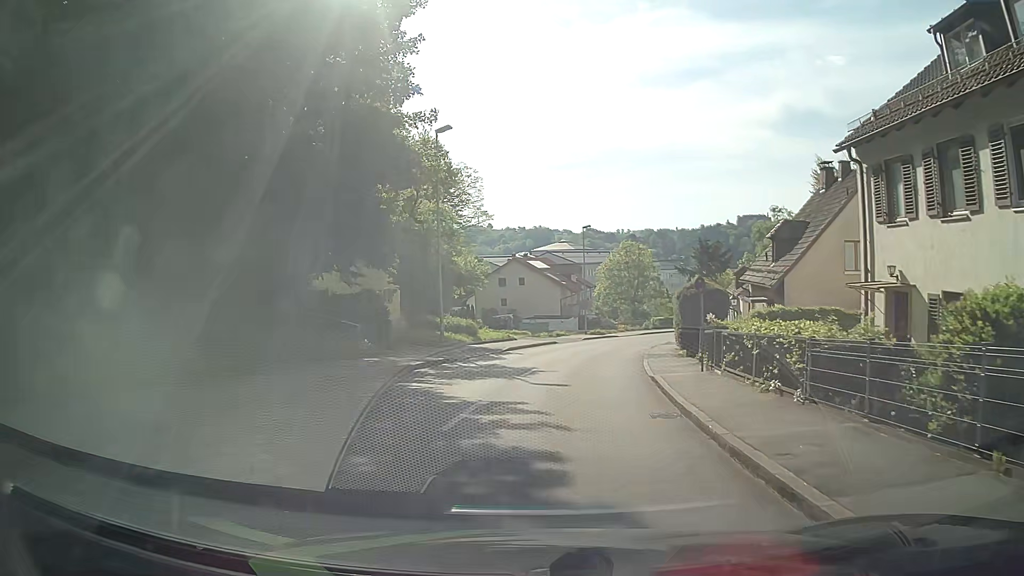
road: tertiary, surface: asphalt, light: Day
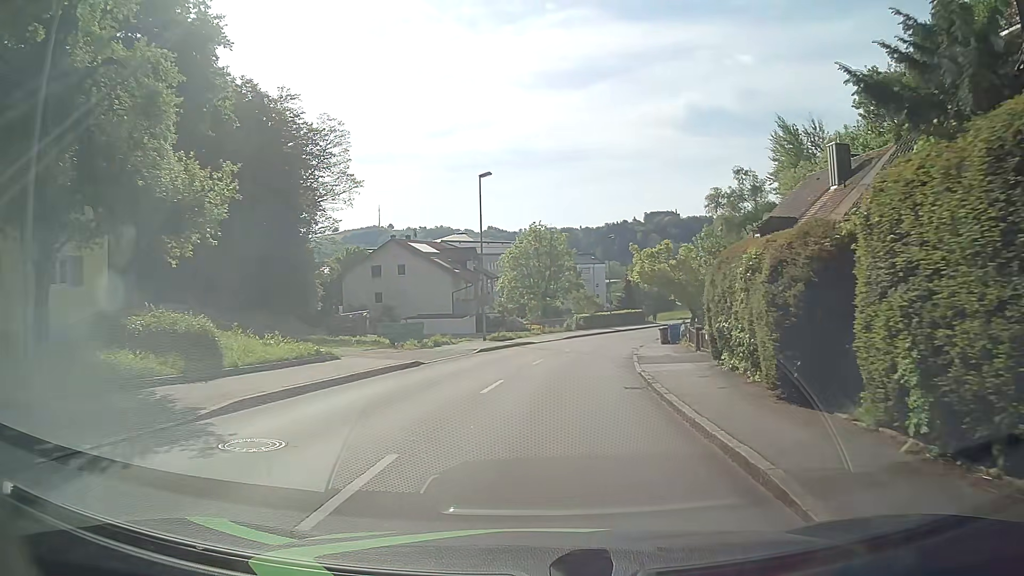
(+1.8, +22.2) m; +9°
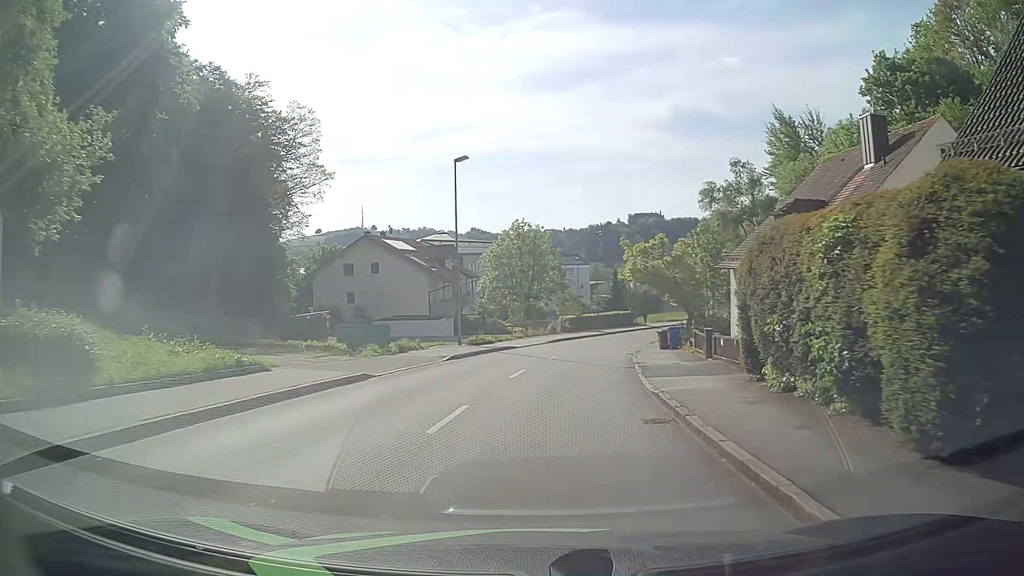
(0.0, +4.5) m; +1°
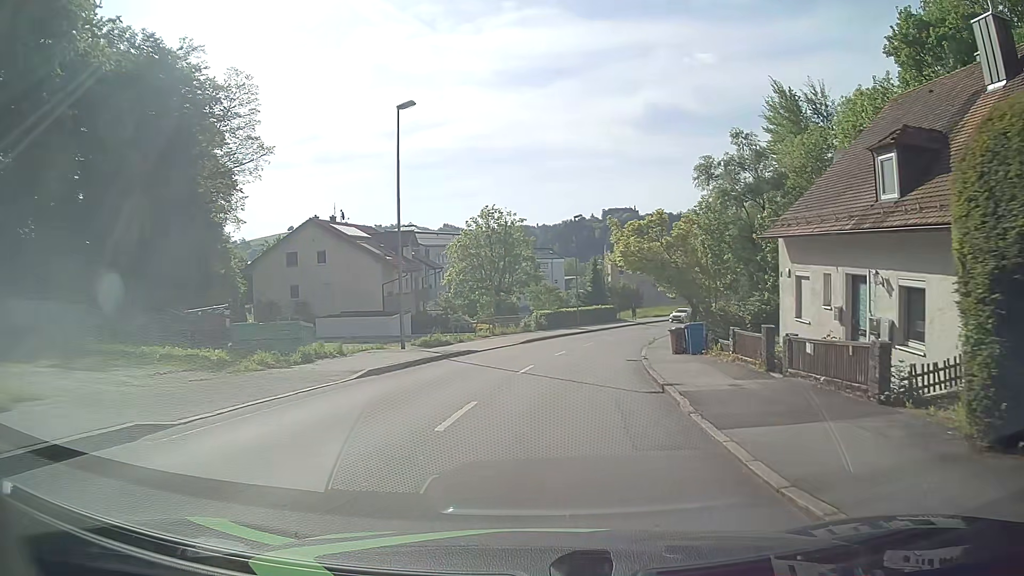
(+0.3, +8.9) m; +3°
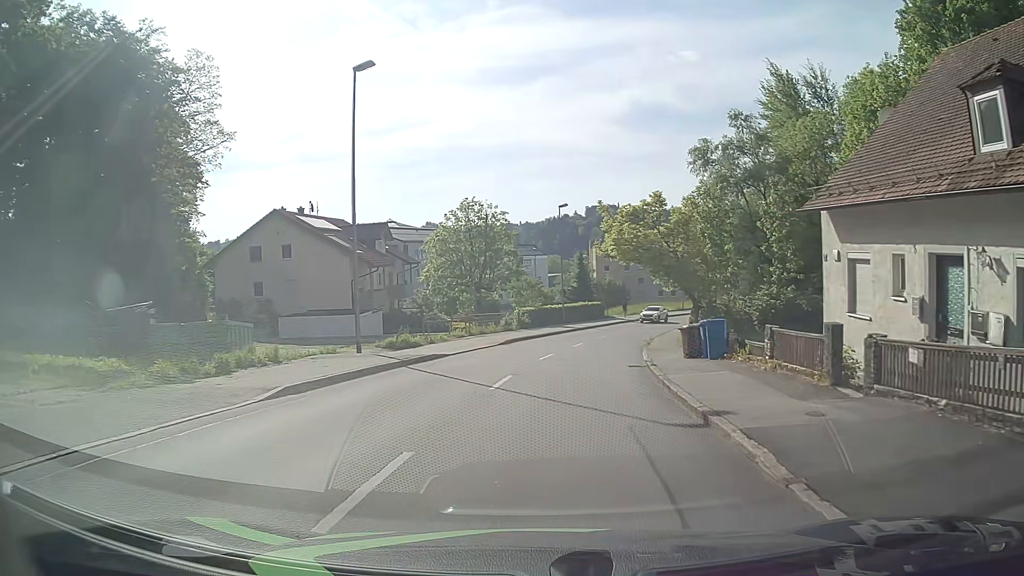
(0.0, +4.5) m; +1°
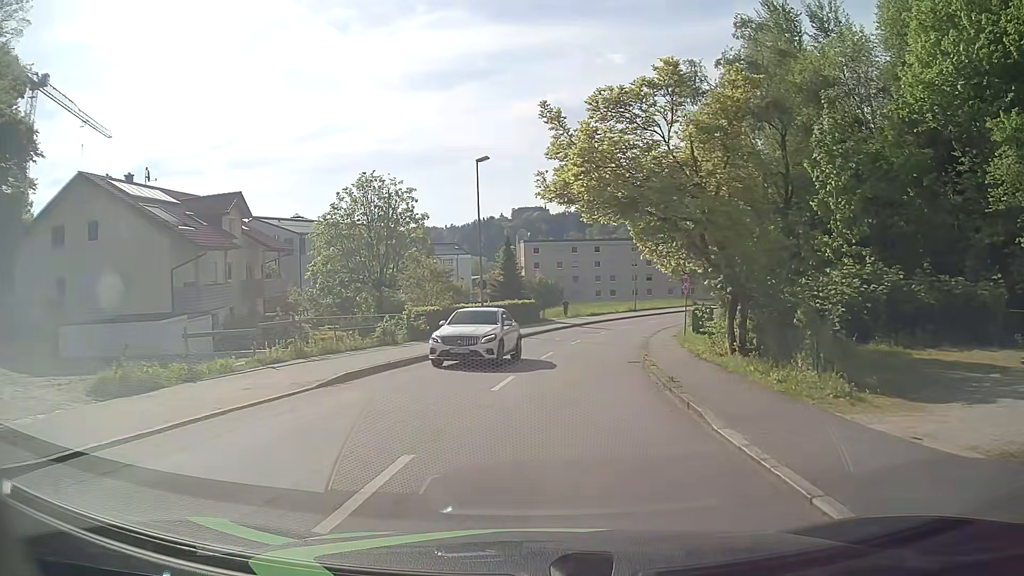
(+1.0, +17.8) m; +6°
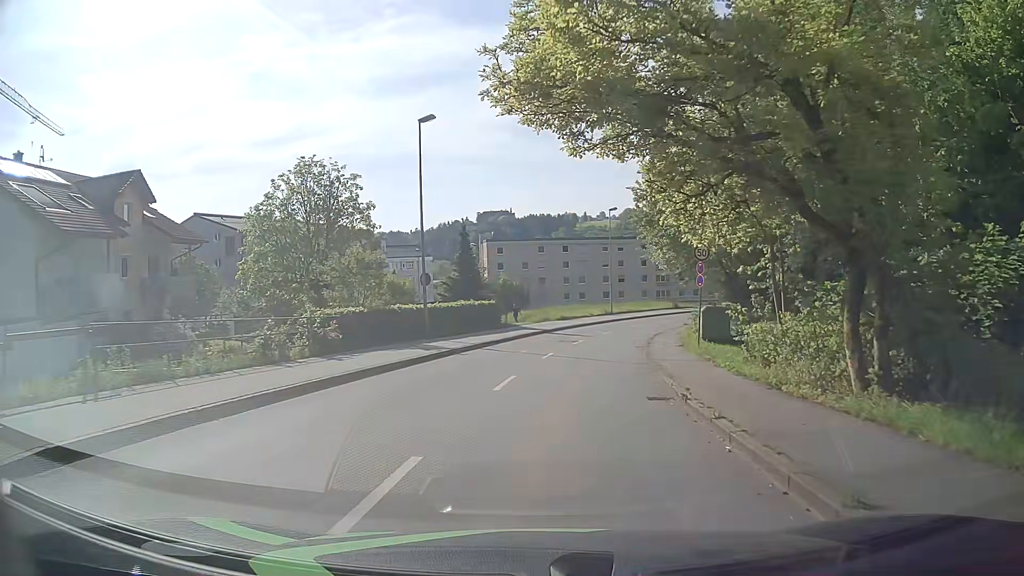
(+0.2, +8.9) m; +3°
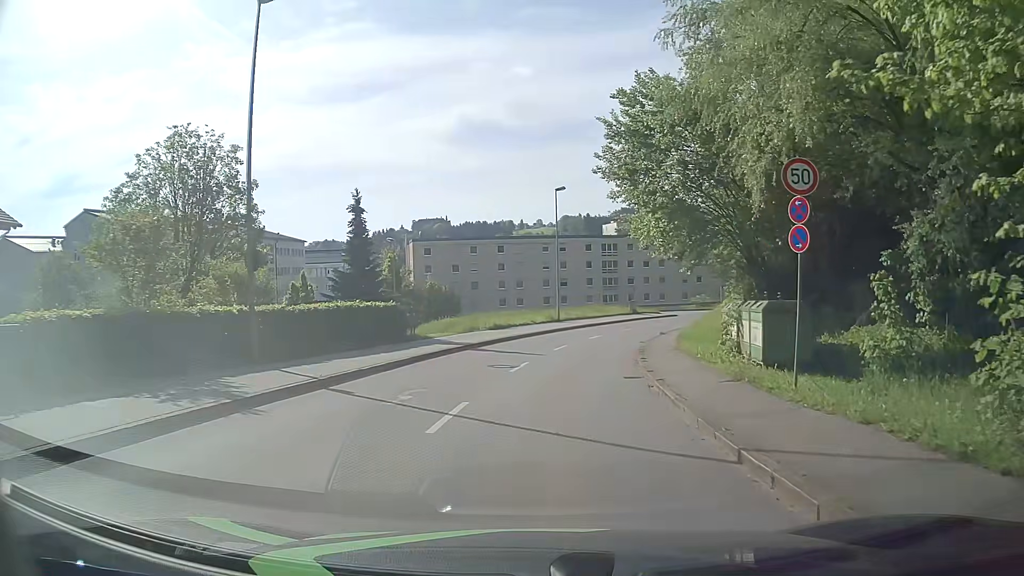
(+0.6, +13.3) m; +5°
(0, +10) (+1, +20) (+3, +30) (+6, +39) (+9, +49) (+14, +58) (+20, +66) (+26, +73) (+34, +80) (+42, +86) m
